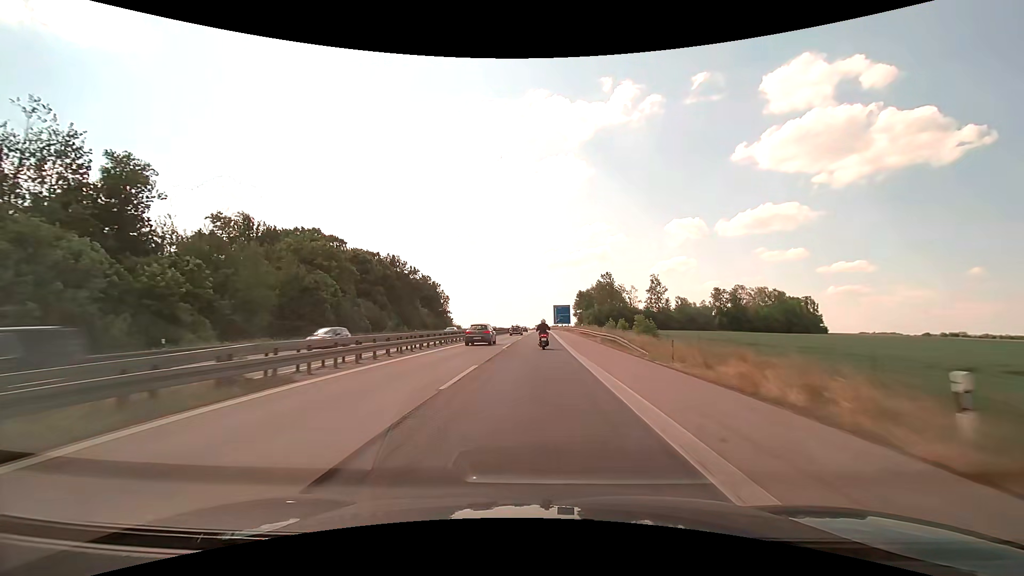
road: motorway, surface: asphalt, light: Day
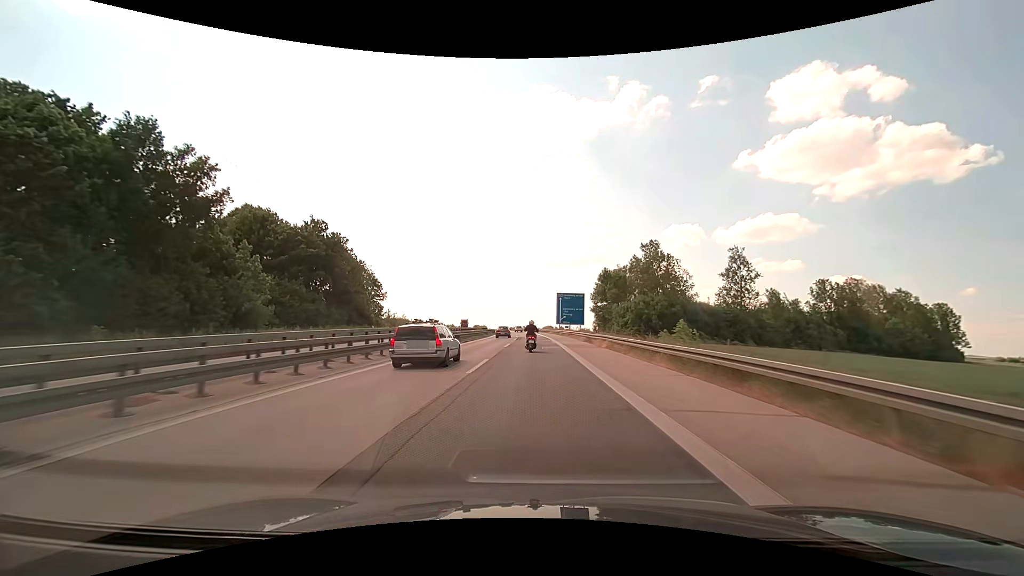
(+0.2, +68.9) m; +1°
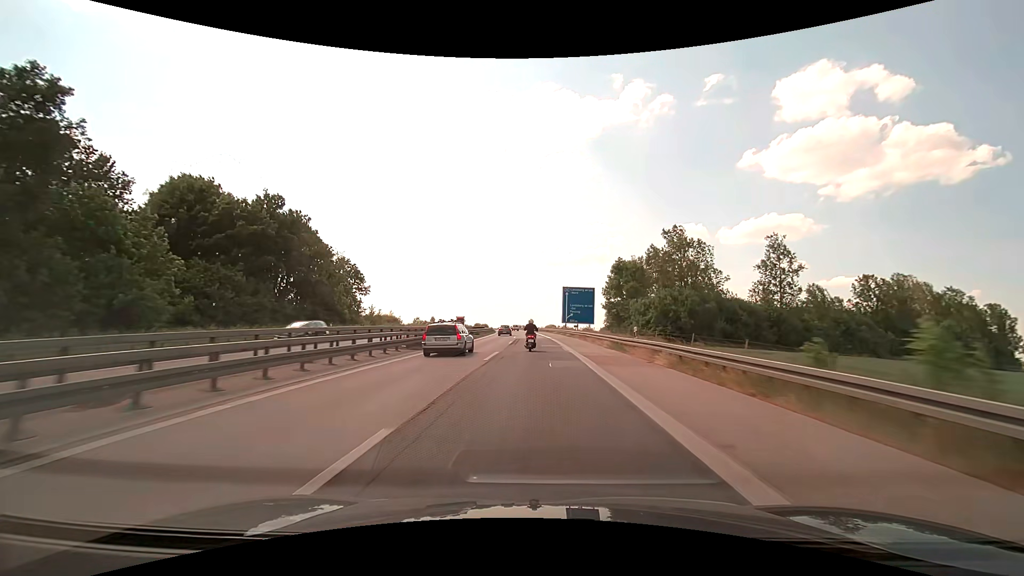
(0.0, +13.7) m; 0°
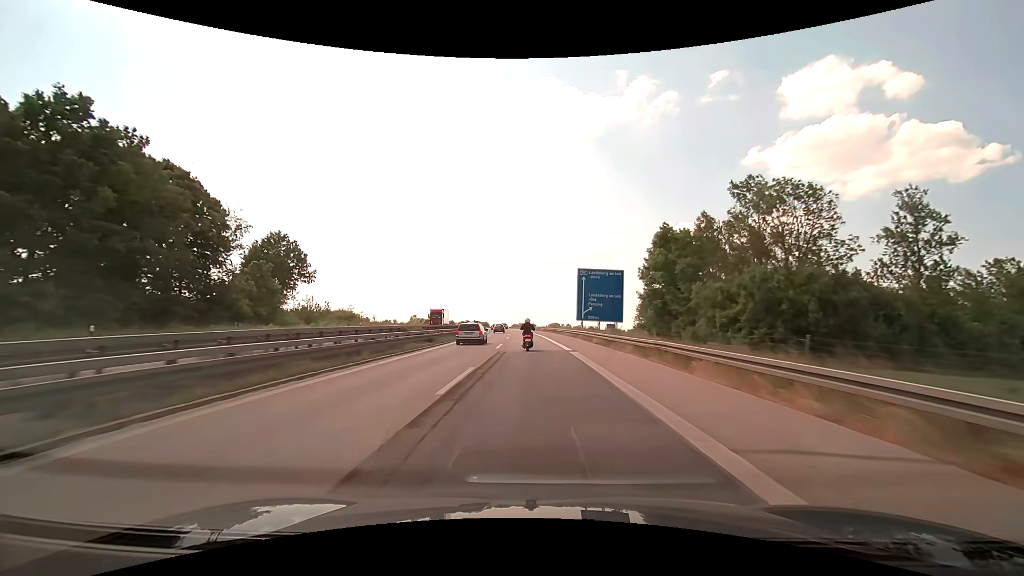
(-0.1, +27.2) m; 0°
(0, +10) (0, +20) (0, +30) (-1, +40) (-1, +50) (-2, +60) (-2, +70) (-3, +80) (-3, +90) (-4, +100) m
